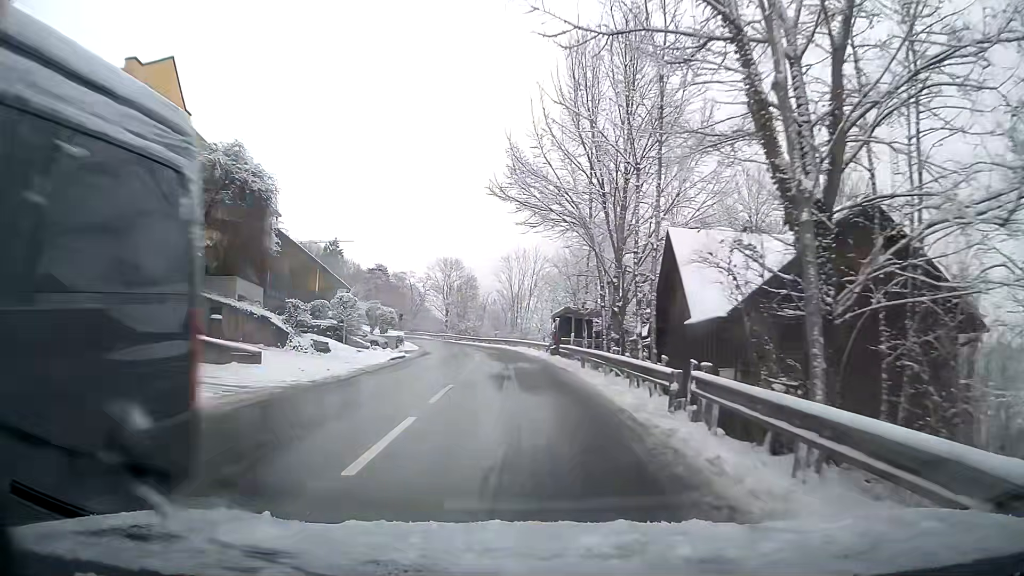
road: tertiary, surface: asphalt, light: Day
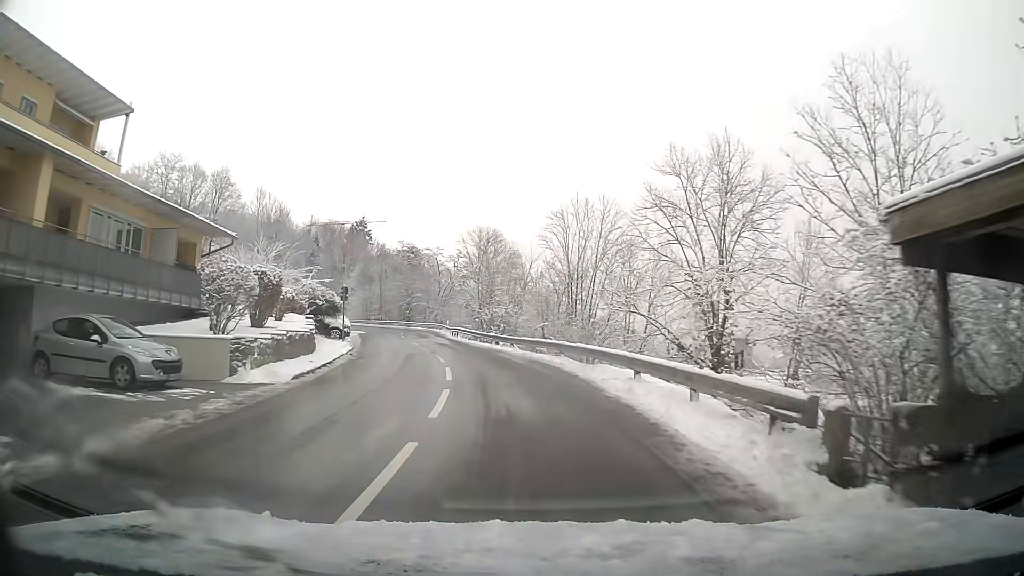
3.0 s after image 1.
(-1.4, +32.3) m; -5°
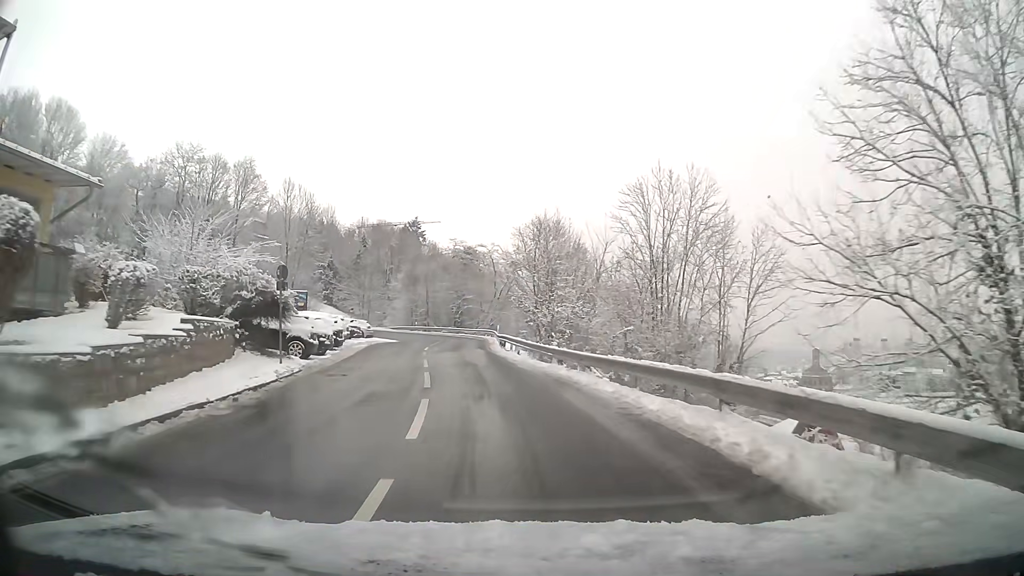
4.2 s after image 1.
(-0.6, +14.0) m; -6°
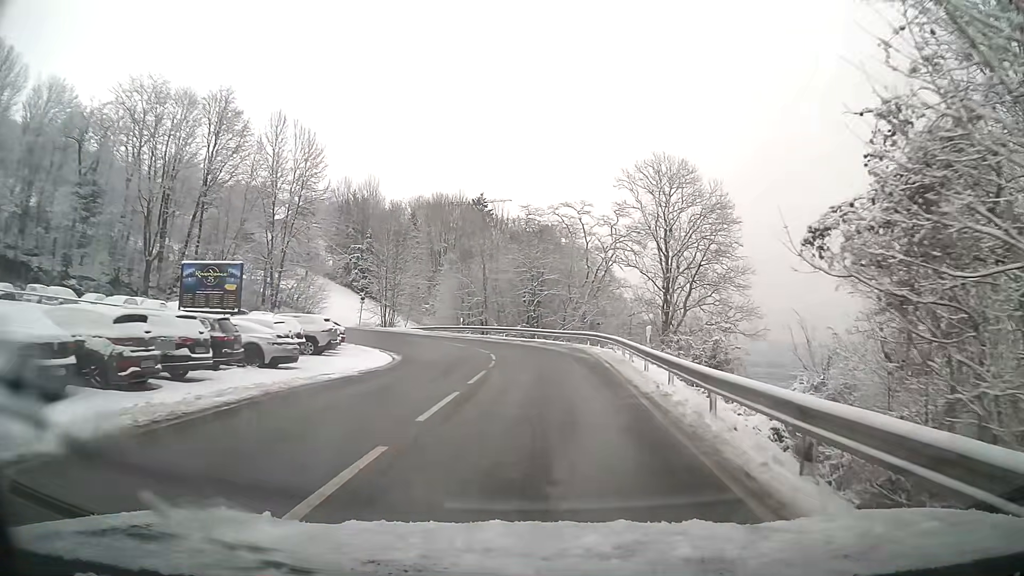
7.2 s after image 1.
(-2.8, +34.5) m; -4°
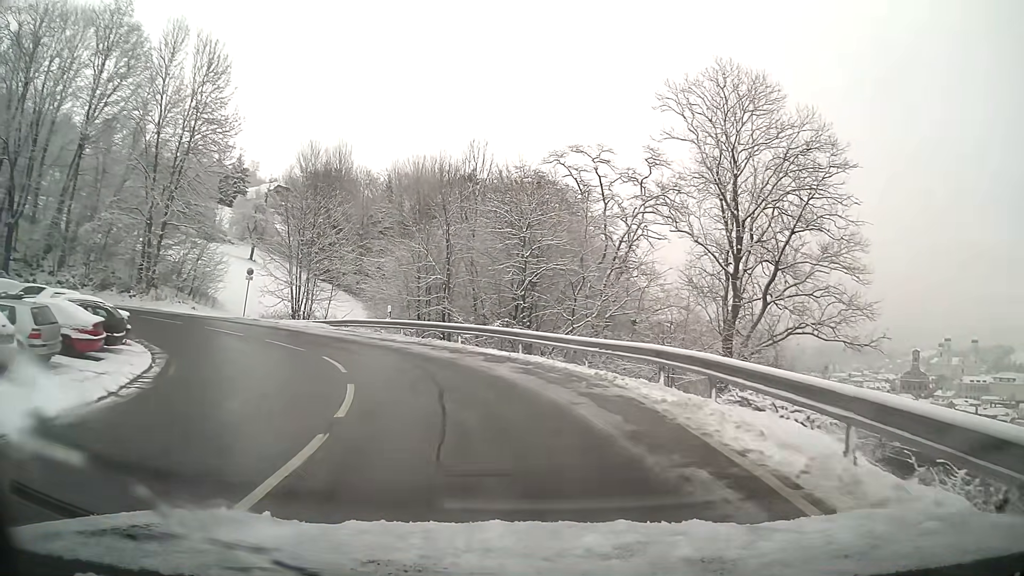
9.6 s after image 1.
(+0.2, +22.5) m; -2°
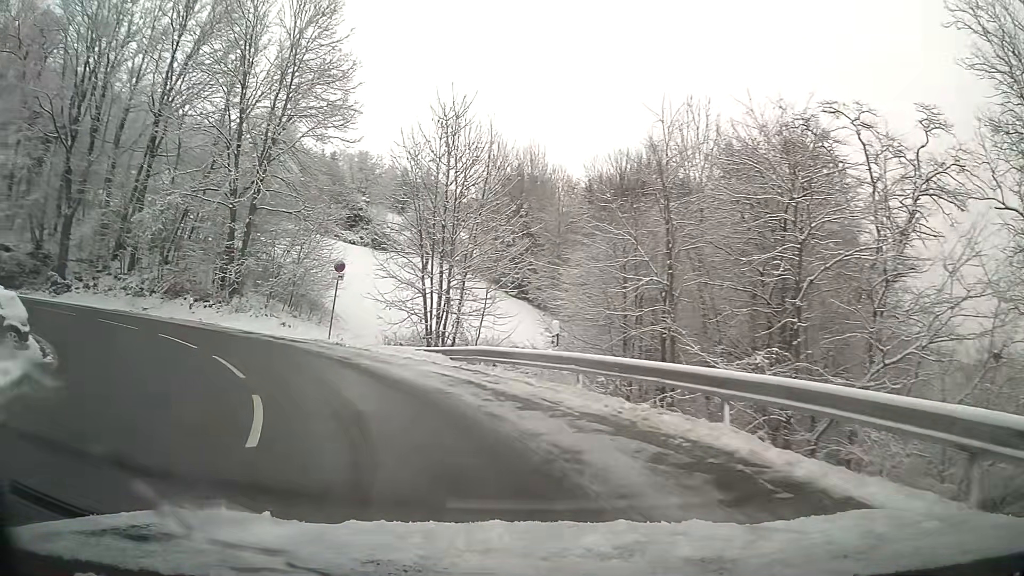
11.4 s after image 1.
(-2.2, +14.7) m; -20°
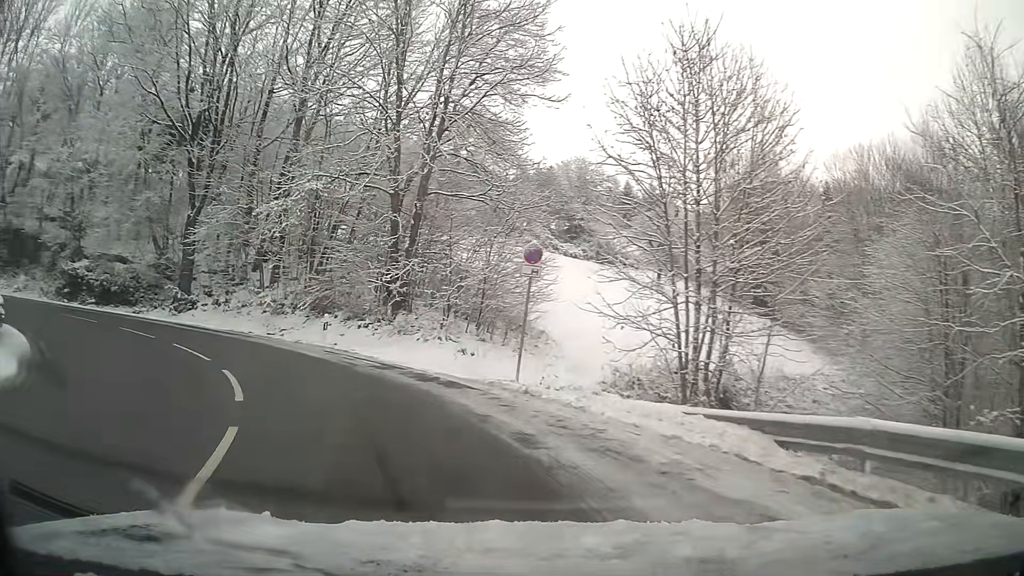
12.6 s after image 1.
(-1.6, +9.5) m; -20°
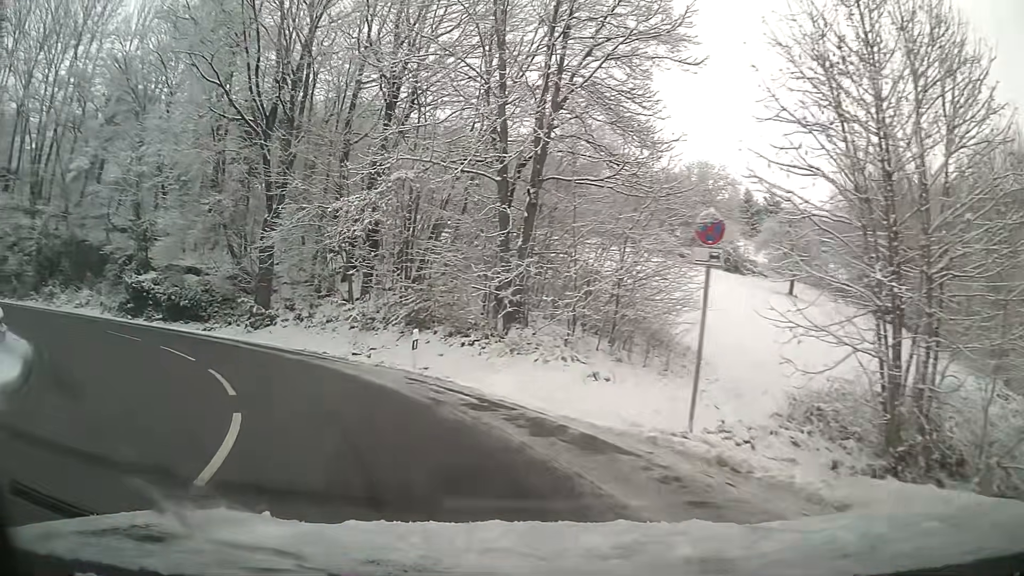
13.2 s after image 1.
(-0.4, +4.9) m; -10°
